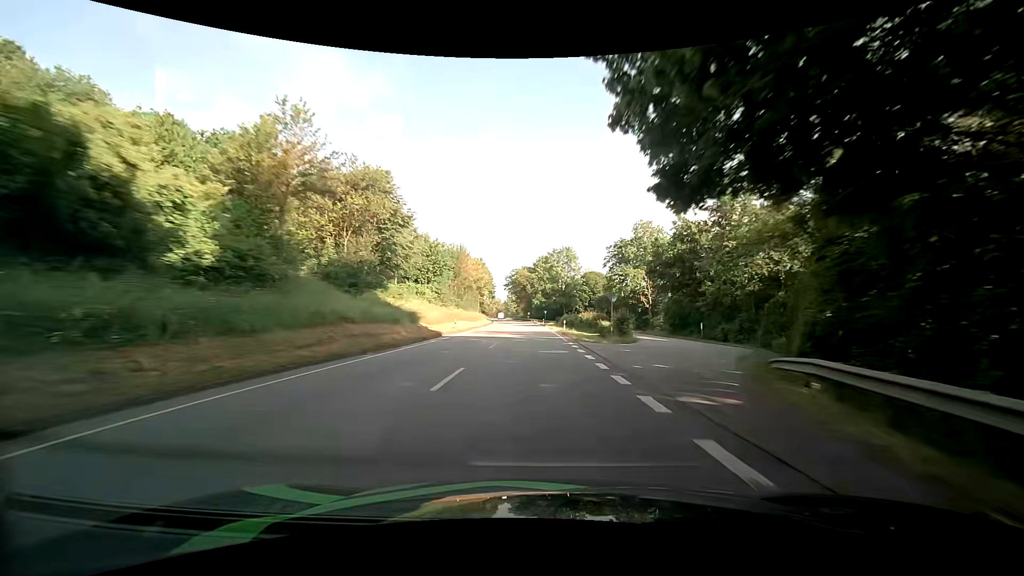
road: primary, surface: asphalt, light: Day
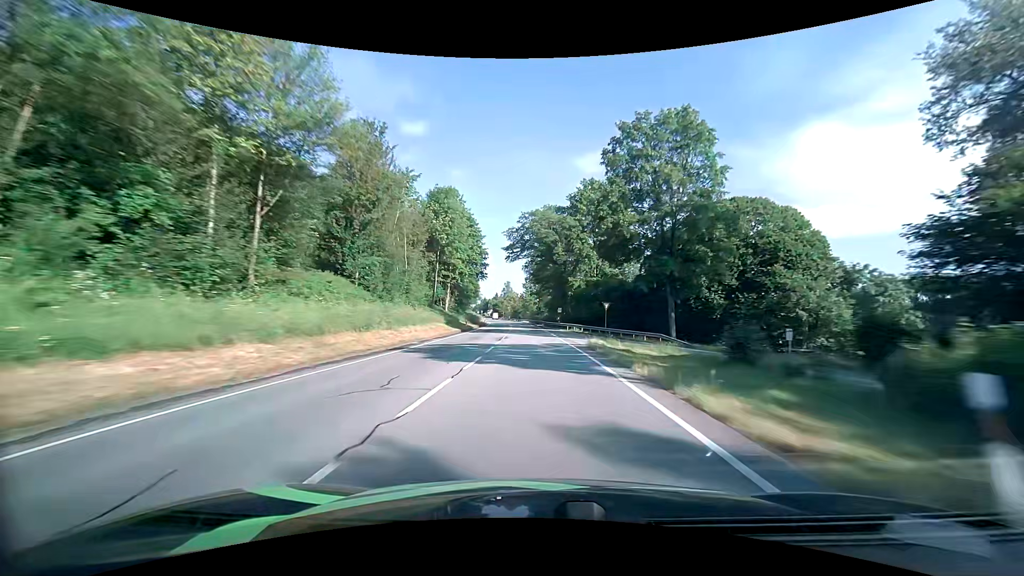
(-1.7, +82.1) m; -3°
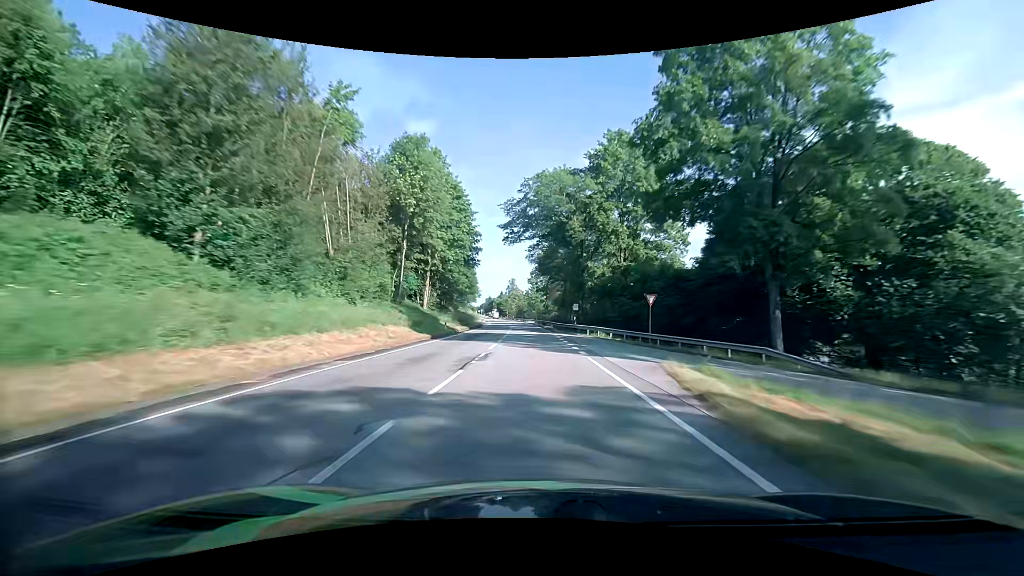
(-0.1, +16.4) m; -1°
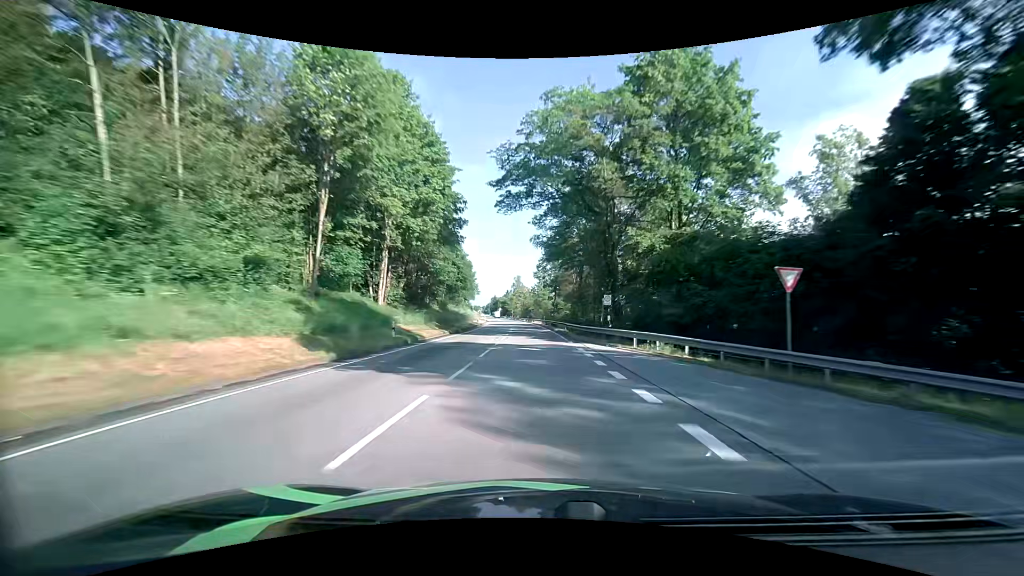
(-0.1, +16.5) m; 0°
(0, +10) (0, +20) (-1, +30) (-1, +40) (-1, +50) (-2, +60) (-2, +70) (-3, +80) (-4, +90) (-5, +100) m
